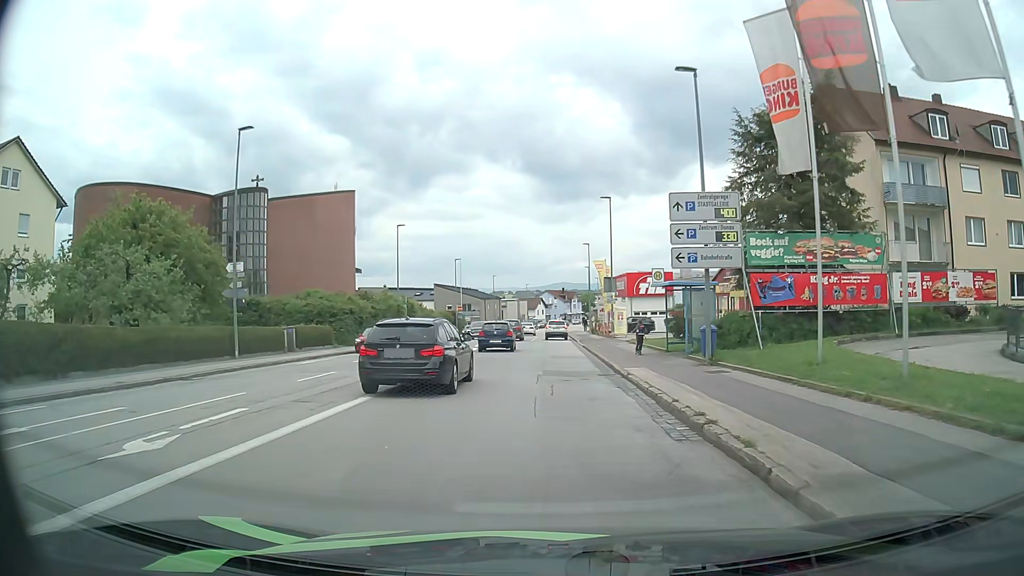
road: tertiary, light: Day
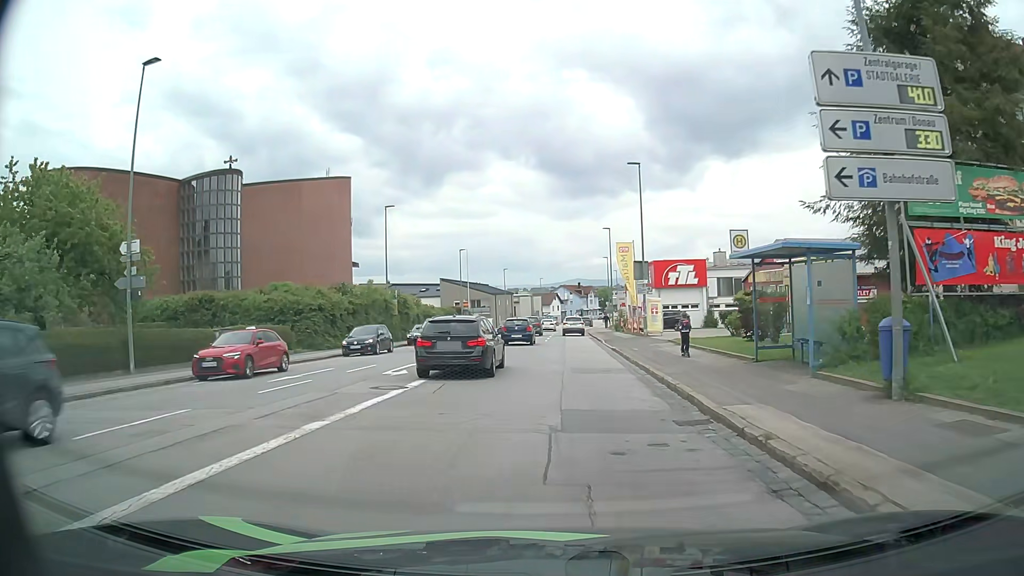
(0.0, +9.5) m; 0°
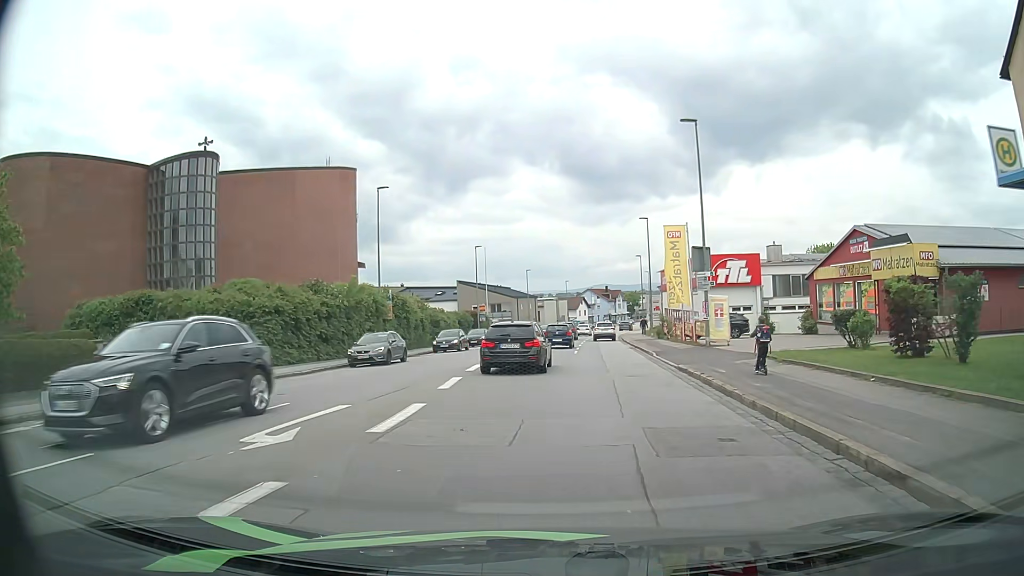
(-0.3, +9.7) m; -2°
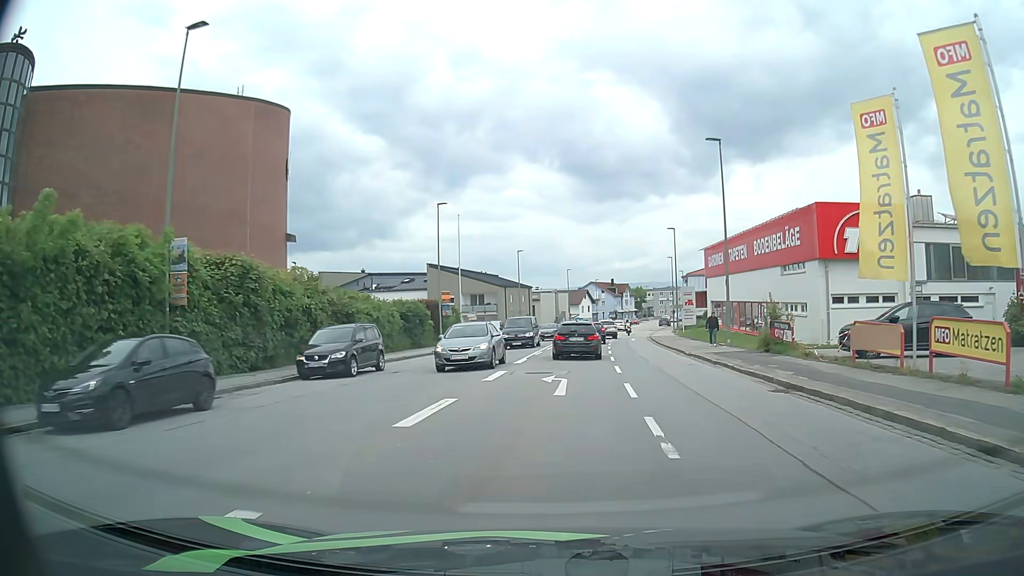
(-0.3, +25.2) m; 0°
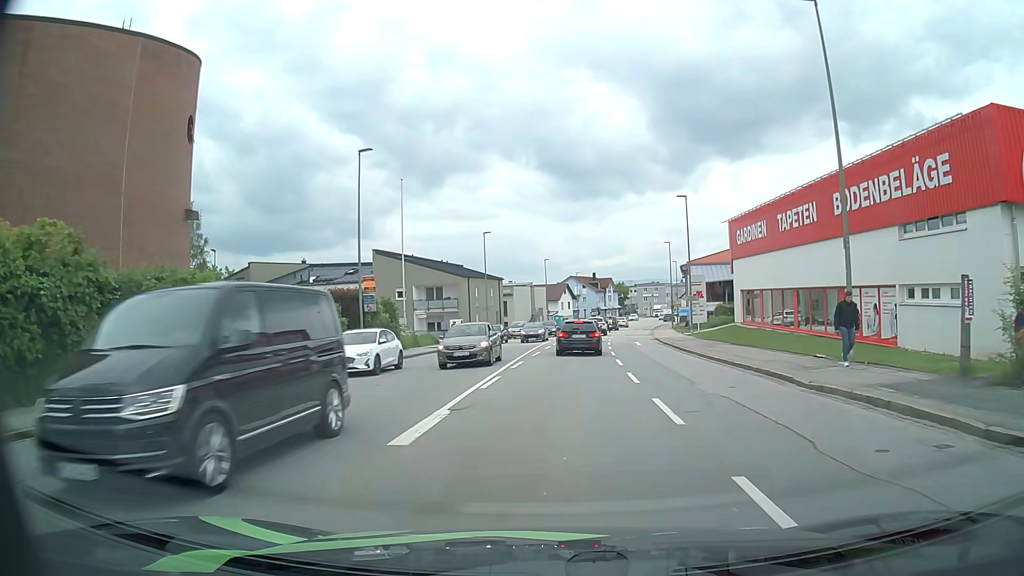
(+0.2, +15.8) m; +2°
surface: asphalt
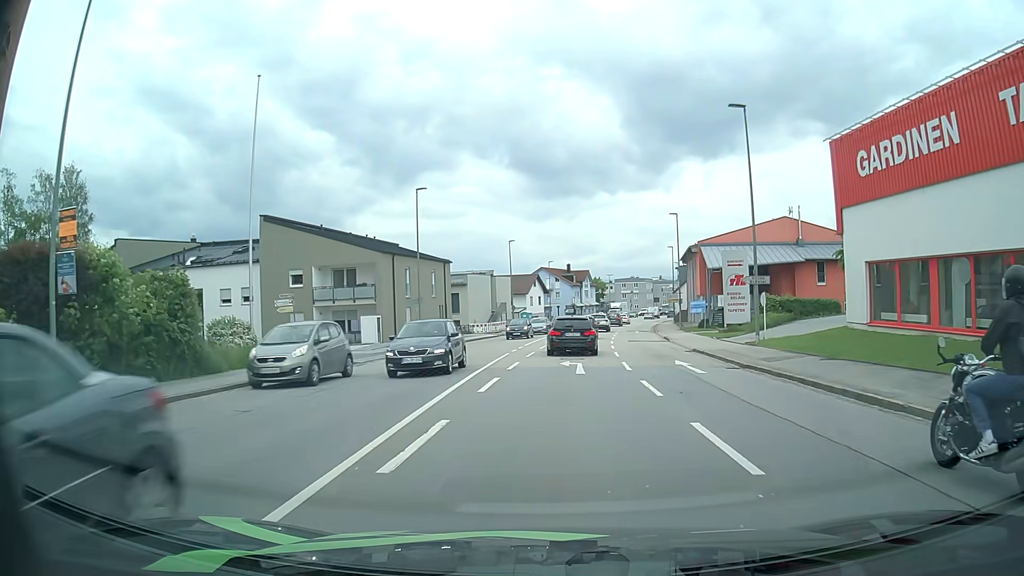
(+0.6, +21.5) m; +3°
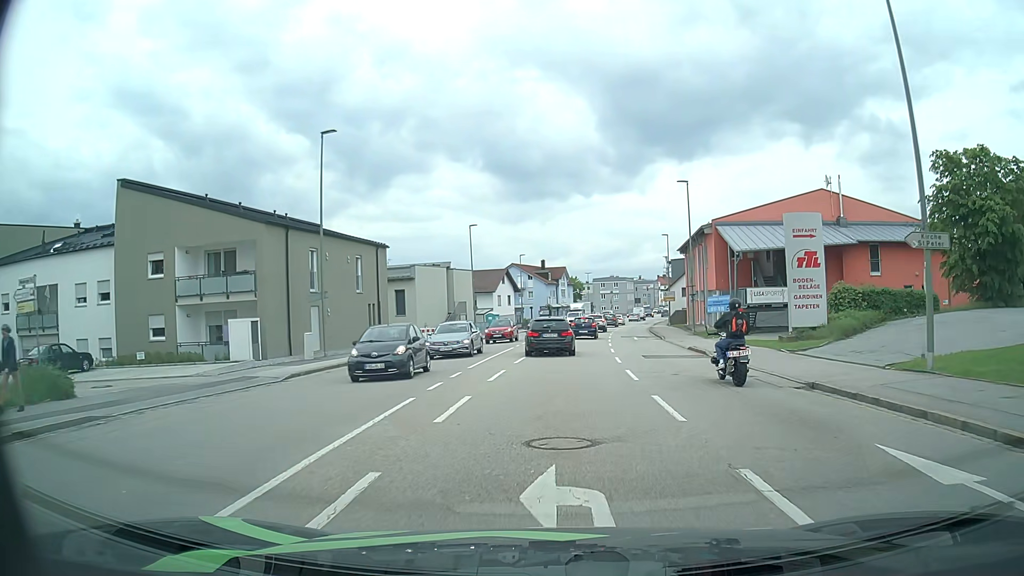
(+0.2, +15.1) m; +1°
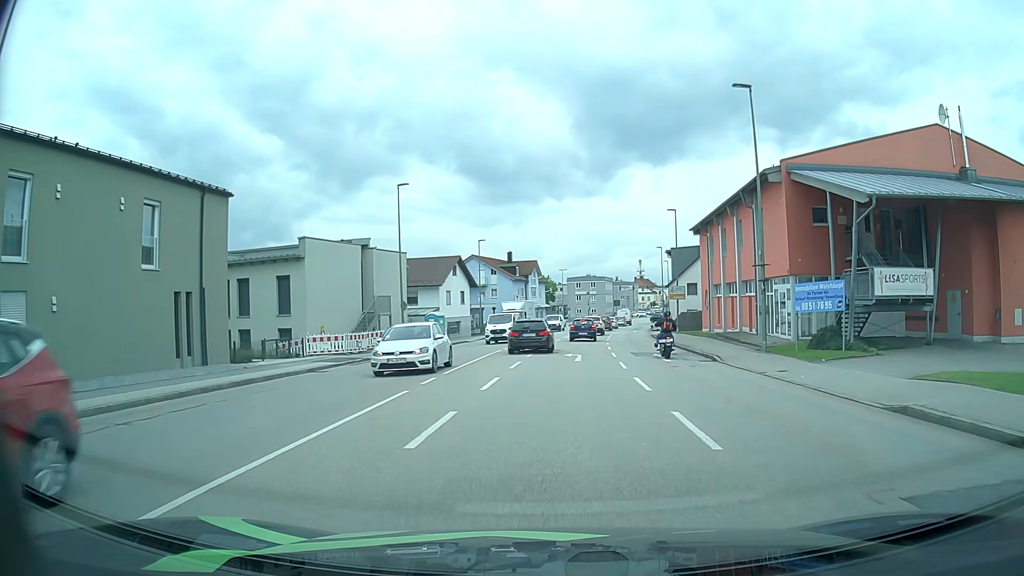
(+0.6, +20.2) m; +3°
